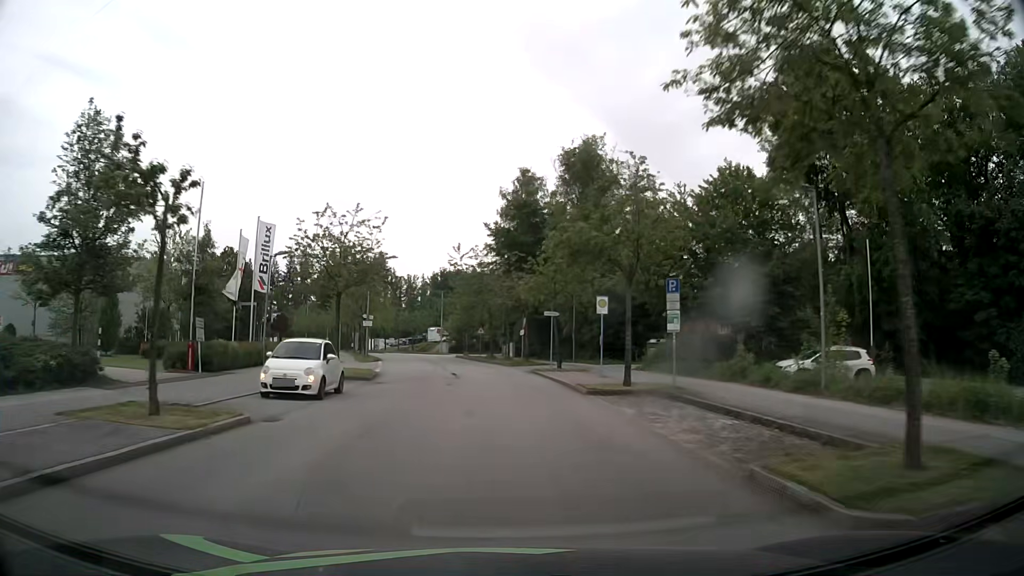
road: residential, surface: asphalt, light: Day
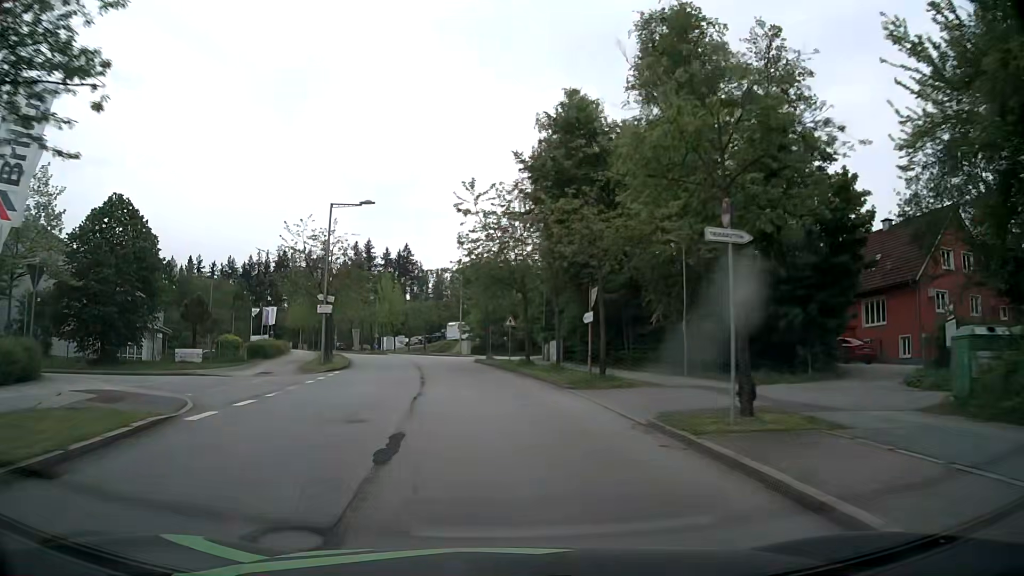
(-0.5, +23.6) m; -3°
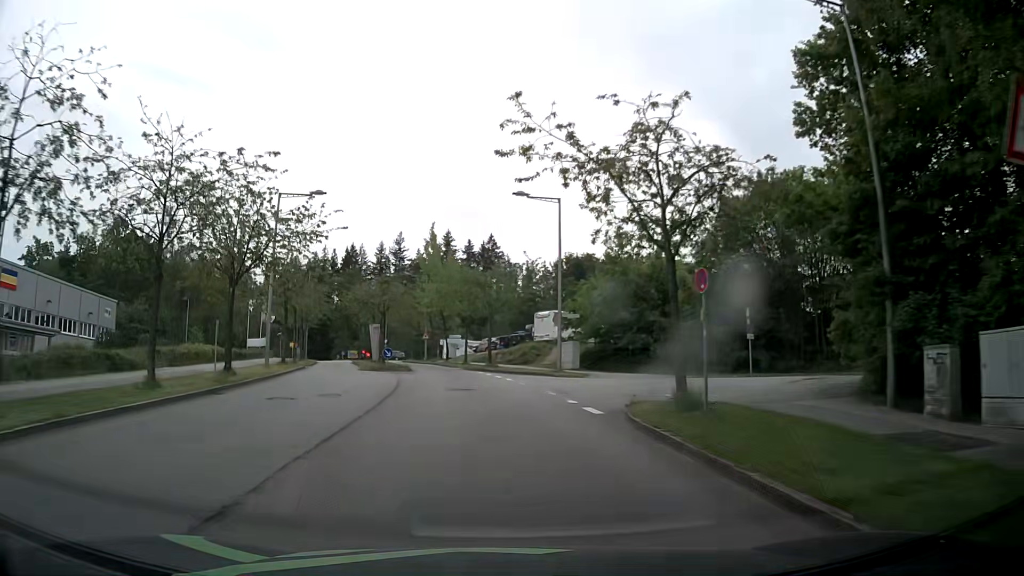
(-2.6, +39.0) m; -7°
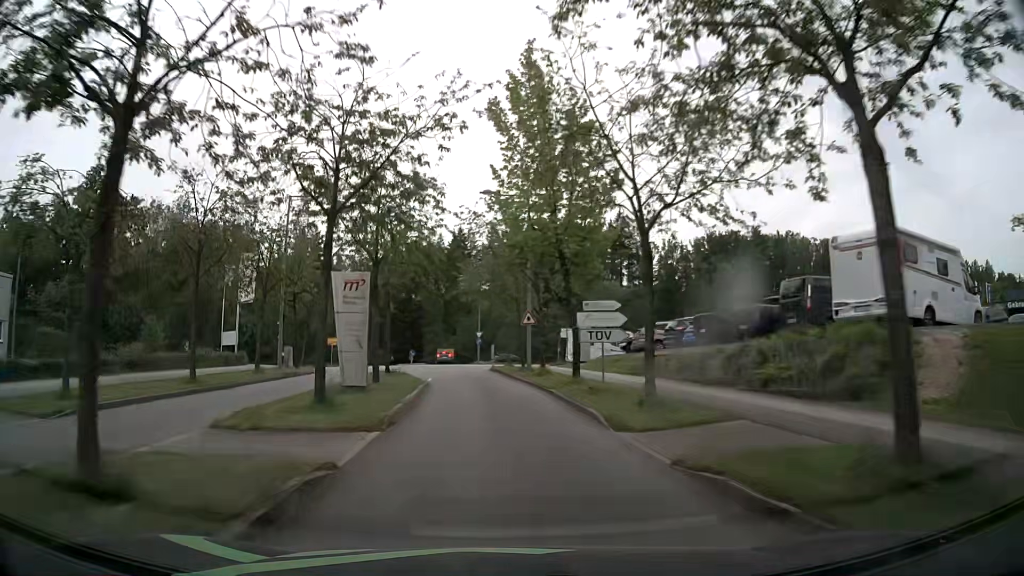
(-3.2, +36.4) m; -11°
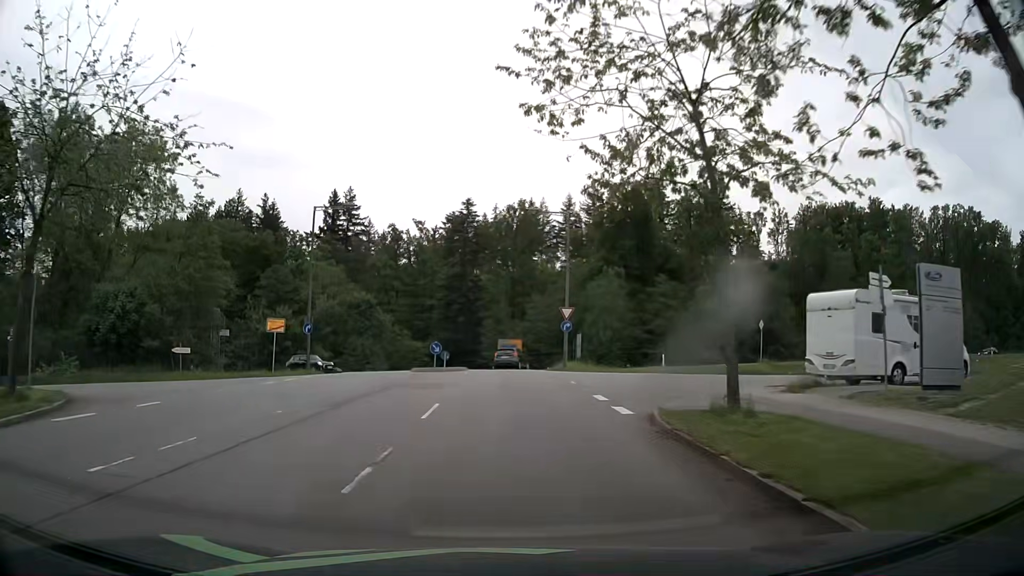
(-2.1, +33.4) m; -7°
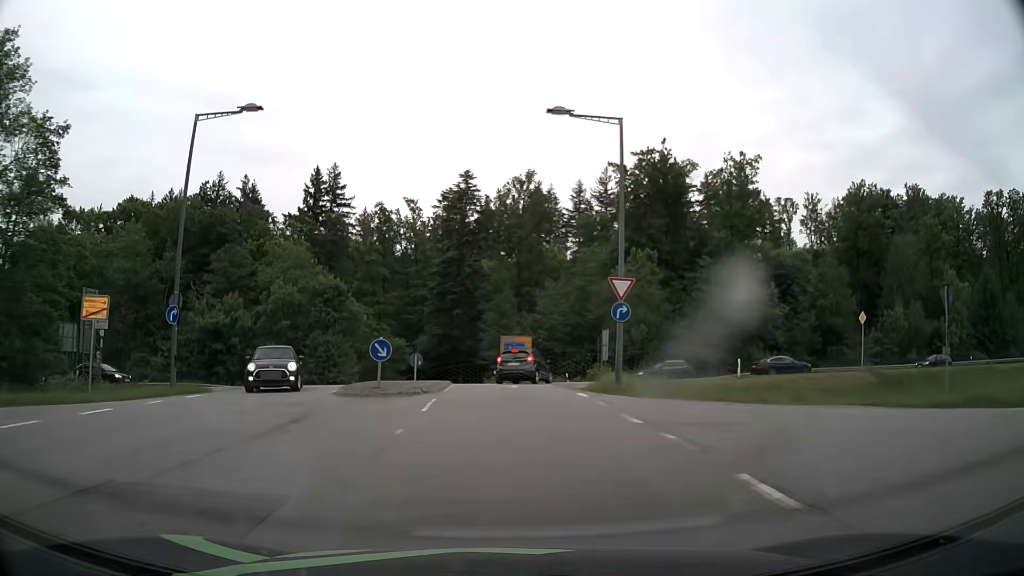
(0.0, +16.2) m; 0°
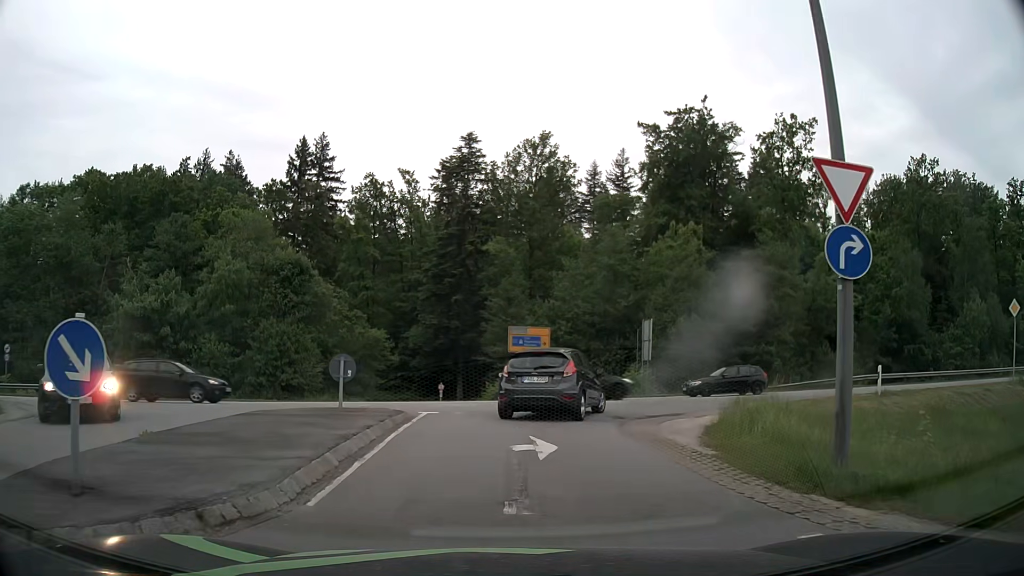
(-0.2, +13.5) m; -1°
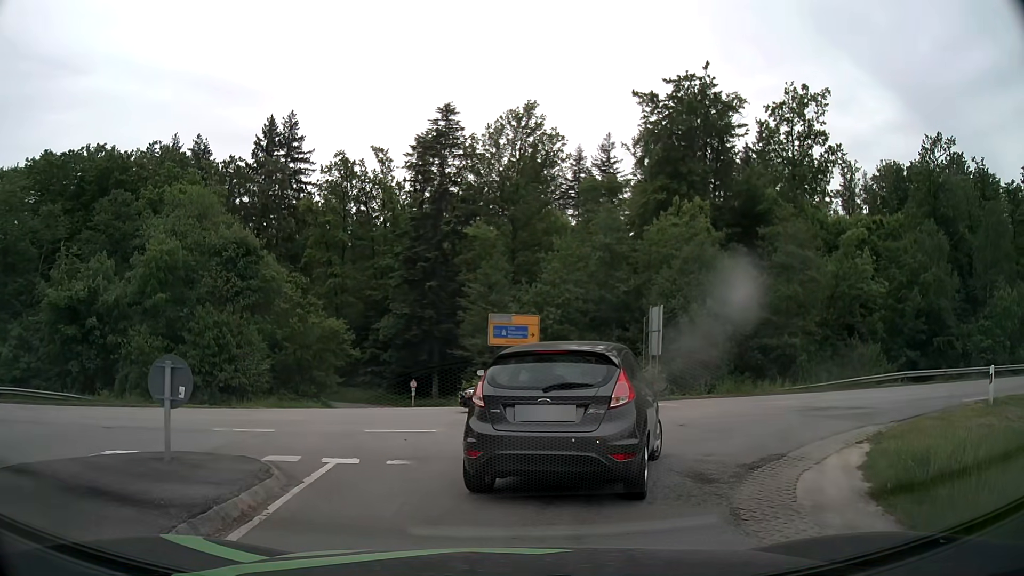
(0.0, +7.0) m; +1°
